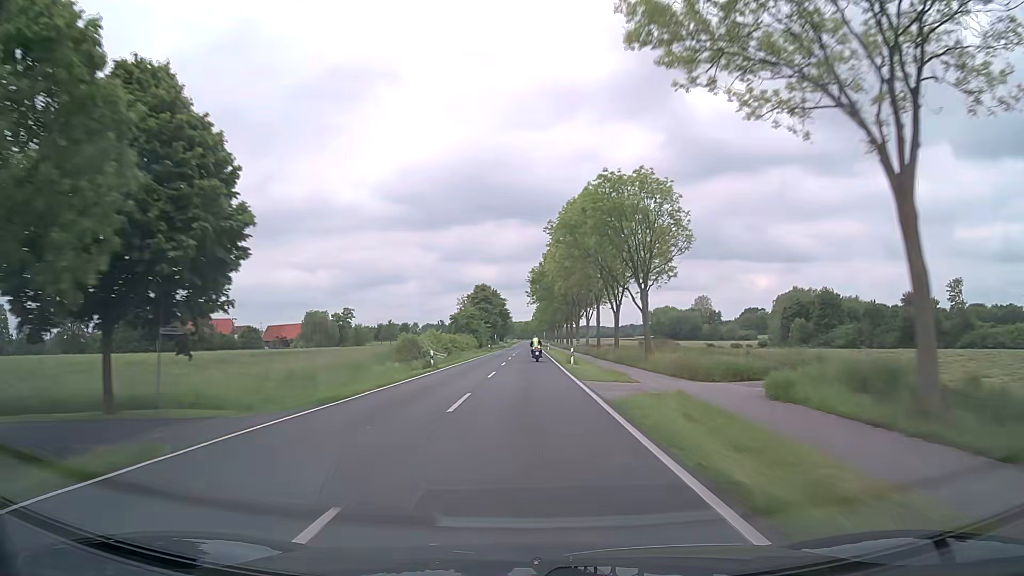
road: secondary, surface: asphalt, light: Day
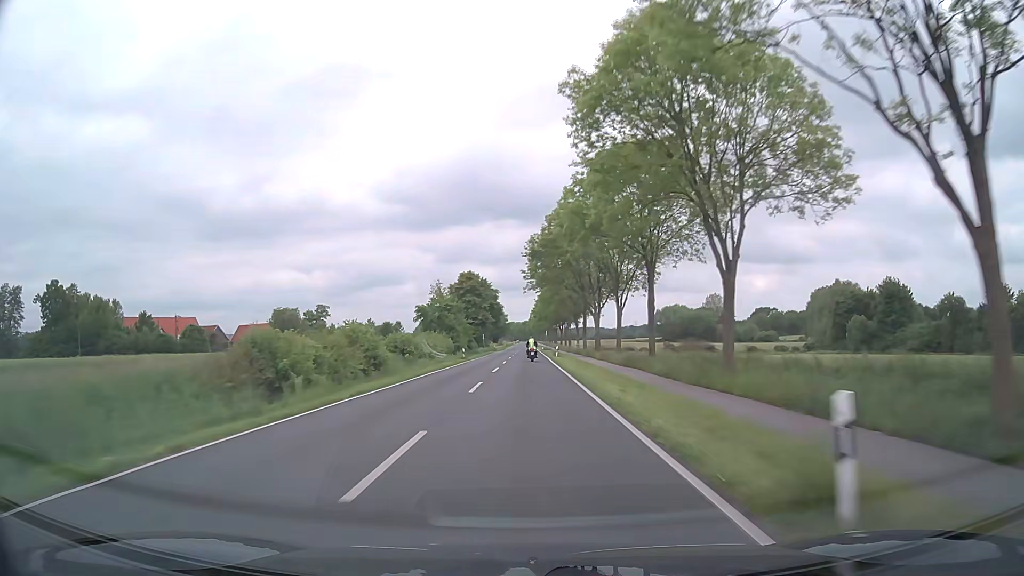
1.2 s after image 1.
(+0.1, +31.2) m; 0°
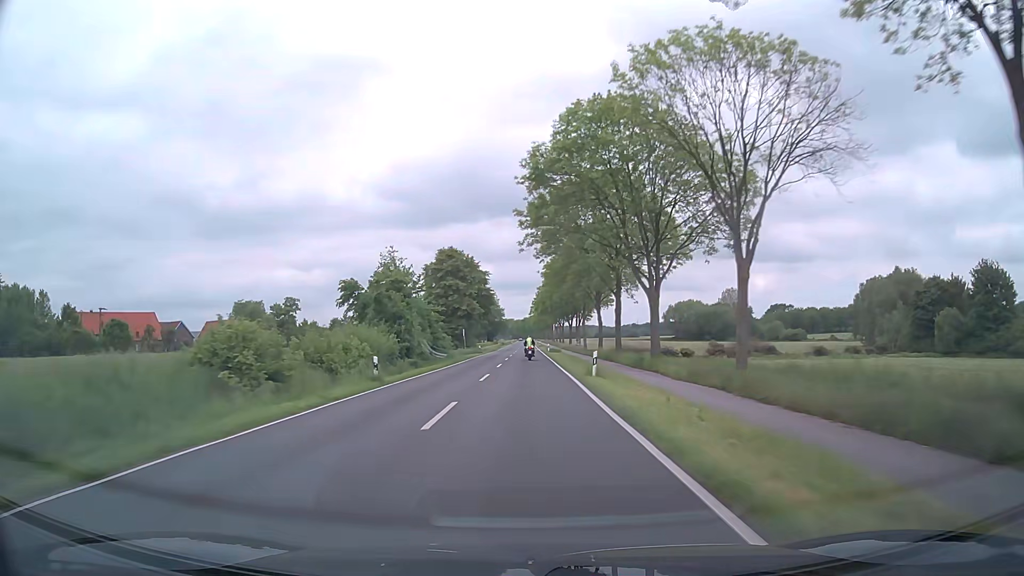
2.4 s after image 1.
(0.0, +31.4) m; 0°
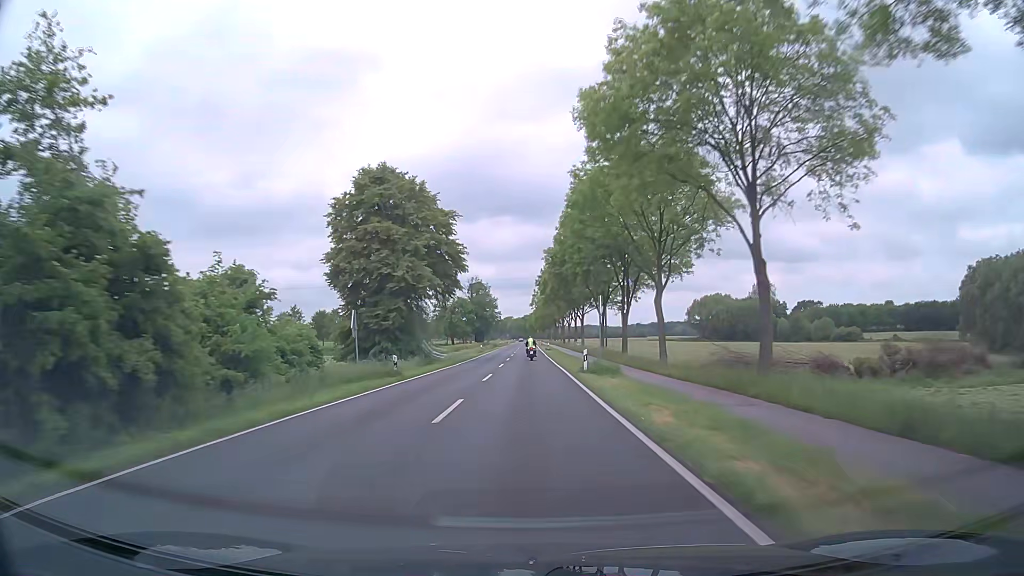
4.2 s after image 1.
(-0.1, +47.2) m; 0°
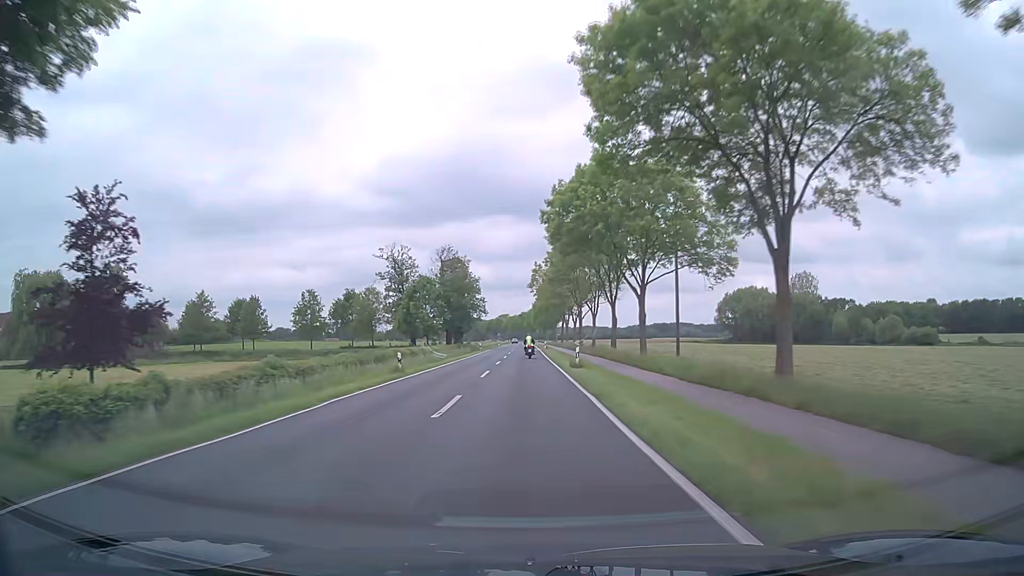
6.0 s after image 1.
(+0.2, +47.4) m; +1°
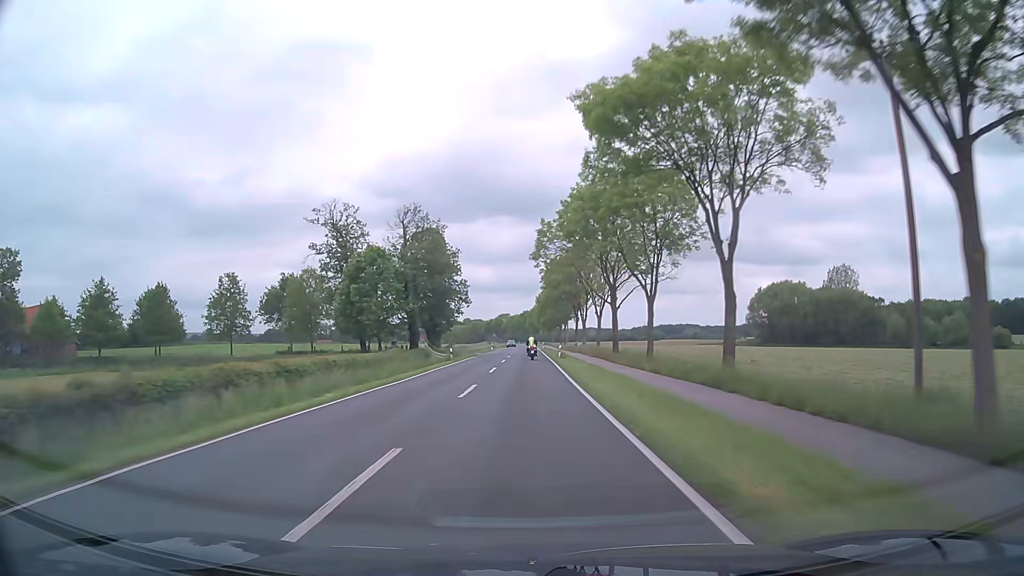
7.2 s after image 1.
(-0.3, +31.6) m; -1°
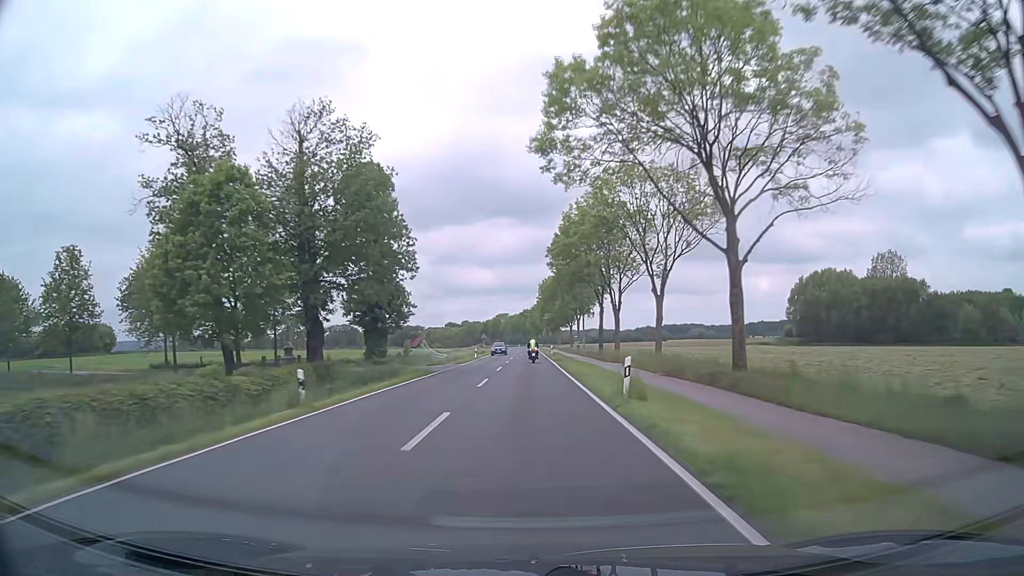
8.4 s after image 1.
(0.0, +31.6) m; 0°
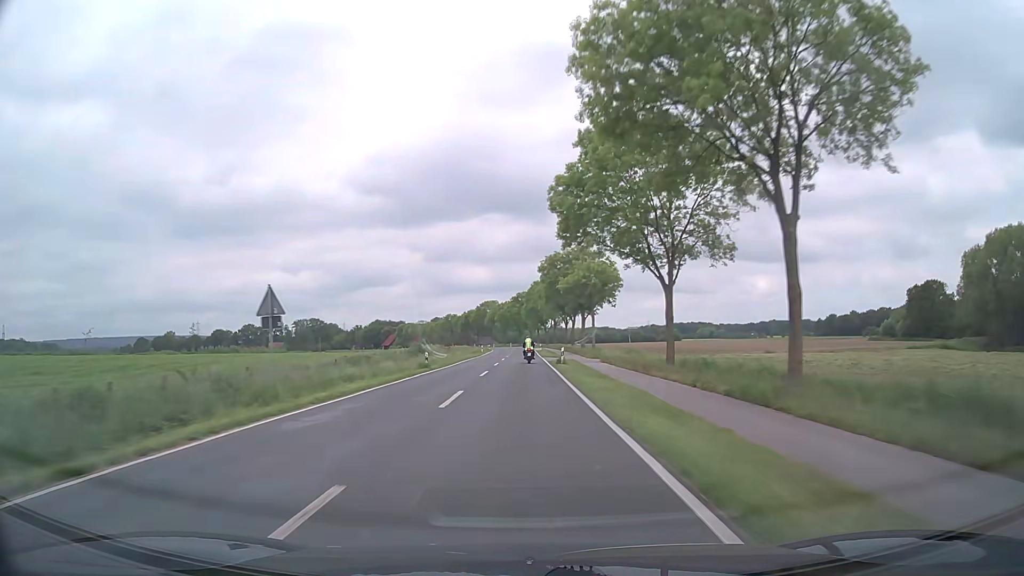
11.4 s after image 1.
(+0.1, +78.5) m; 0°
(0, +10) (0, +20) (0, +30) (0, +40) (0, +50) (0, +60) (0, +70) (0, +80) (0, +90) (-1, +100) m
